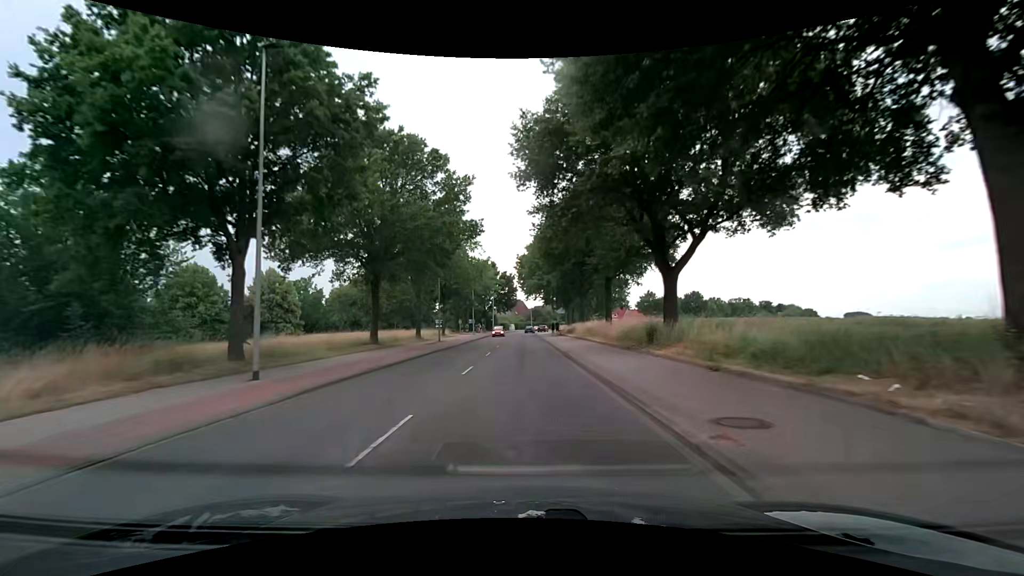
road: secondary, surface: asphalt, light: Day
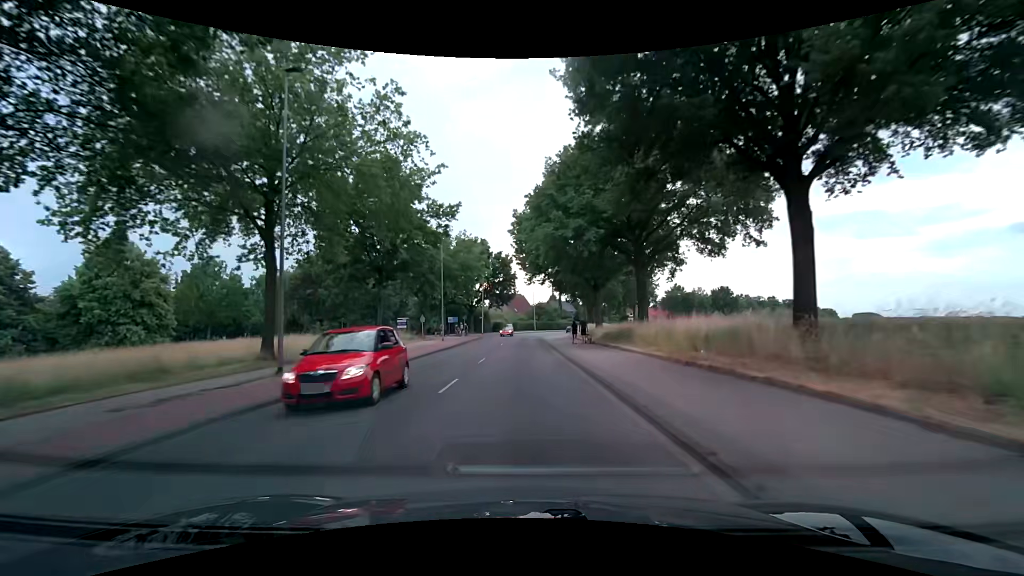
(+0.3, +30.6) m; +1°
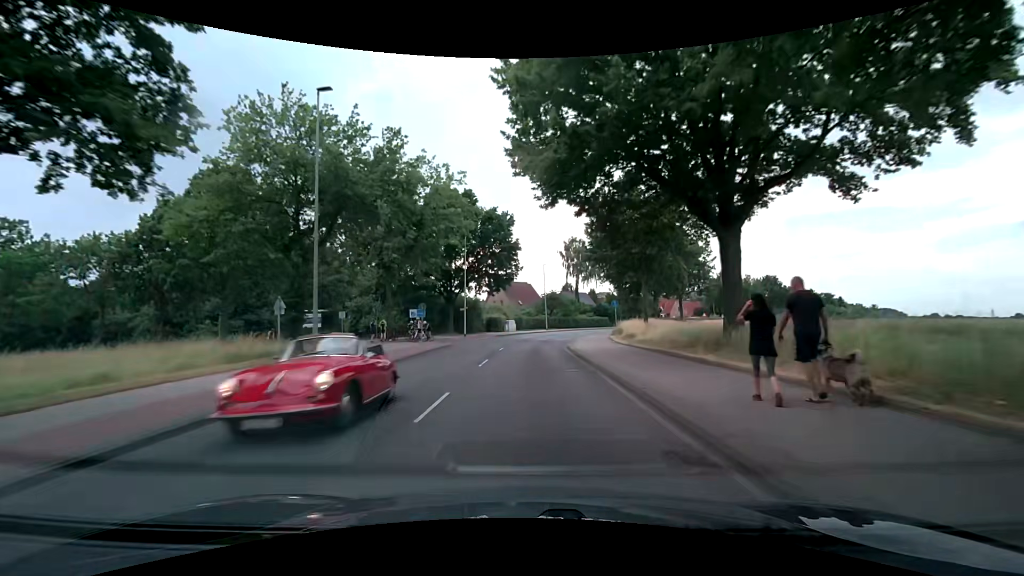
(-0.5, +30.7) m; -2°
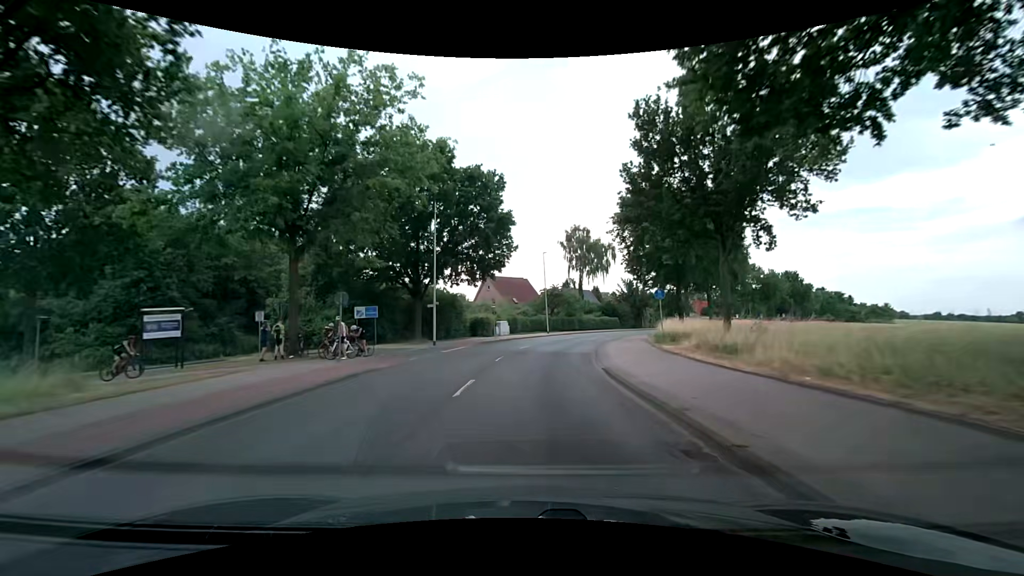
(0.0, +15.3) m; +1°
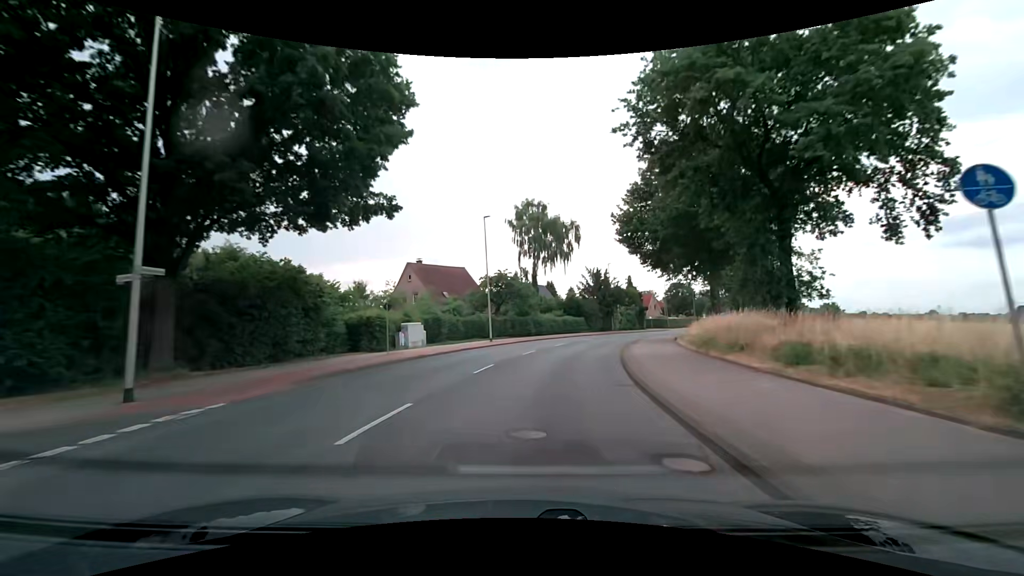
(+1.0, +22.8) m; +5°
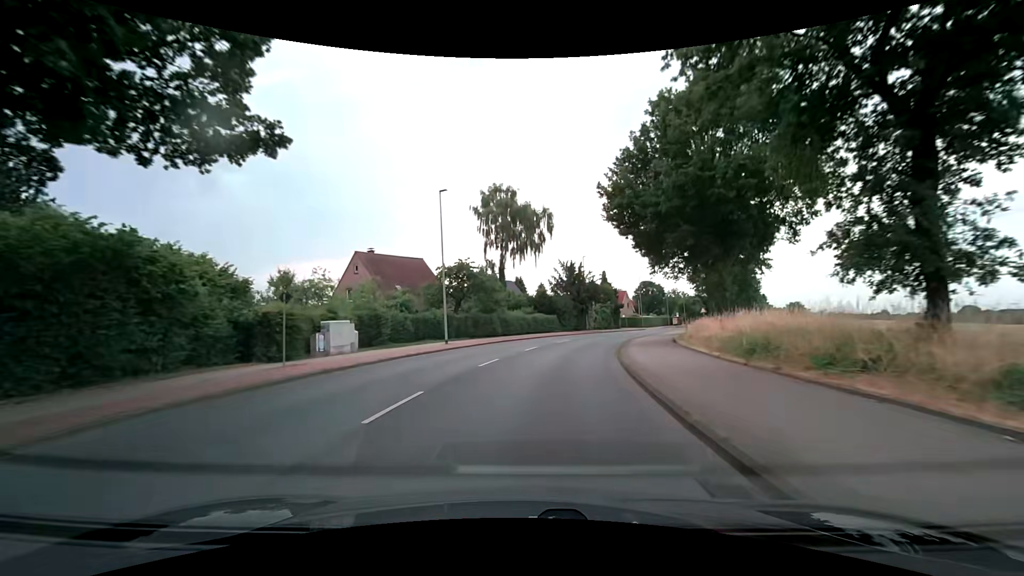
(+0.3, +7.6) m; +4°
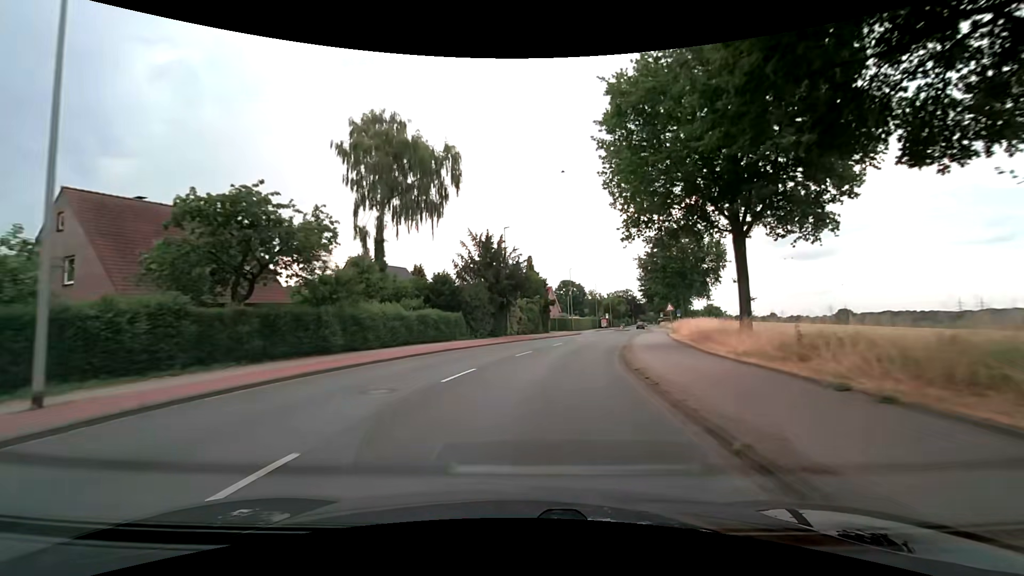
(+1.7, +22.7) m; +9°
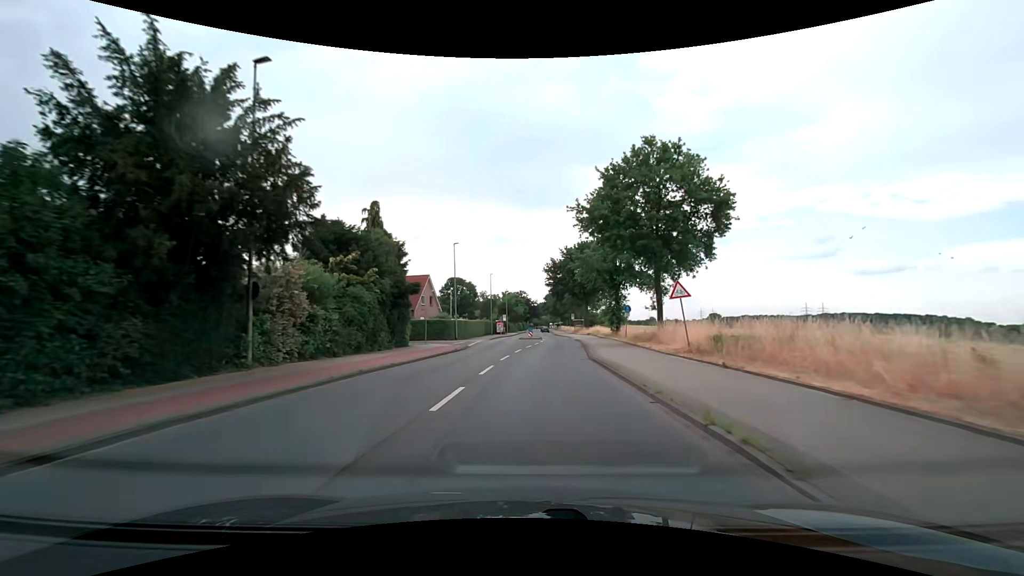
(+3.3, +30.1) m; +13°
(0, +10) (+1, +20) (+2, +30) (+3, +40) (+3, +50) (+4, +60) (+4, +70) (+4, +80) (+4, +90) (+4, +100) m
